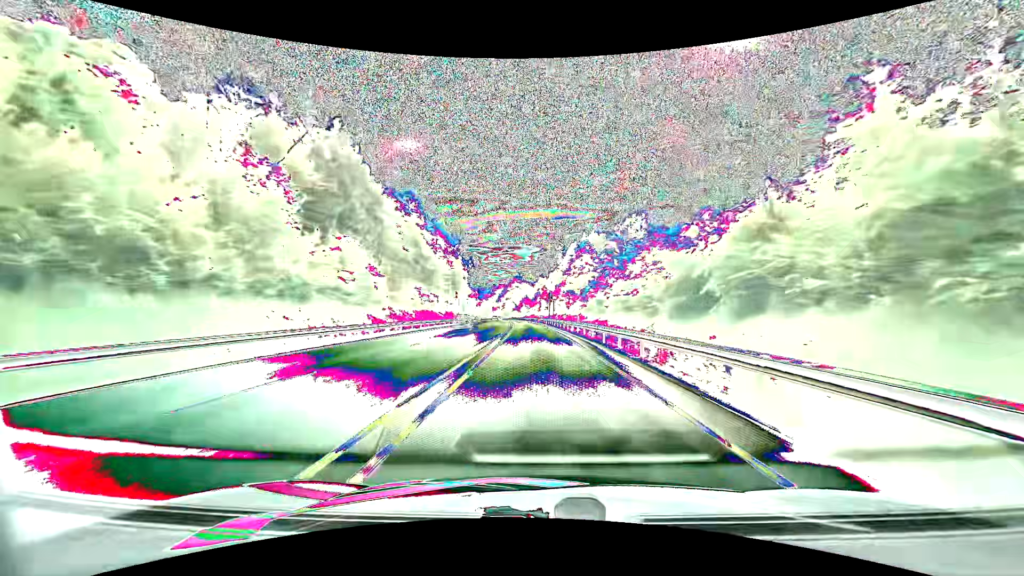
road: primary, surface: asphalt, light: Day
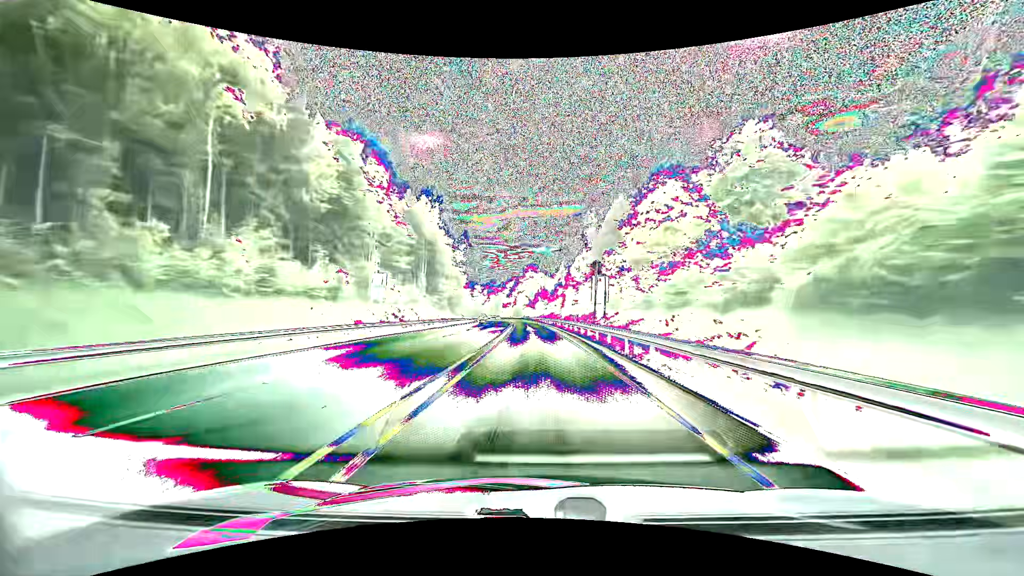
(-0.8, +49.8) m; -2°
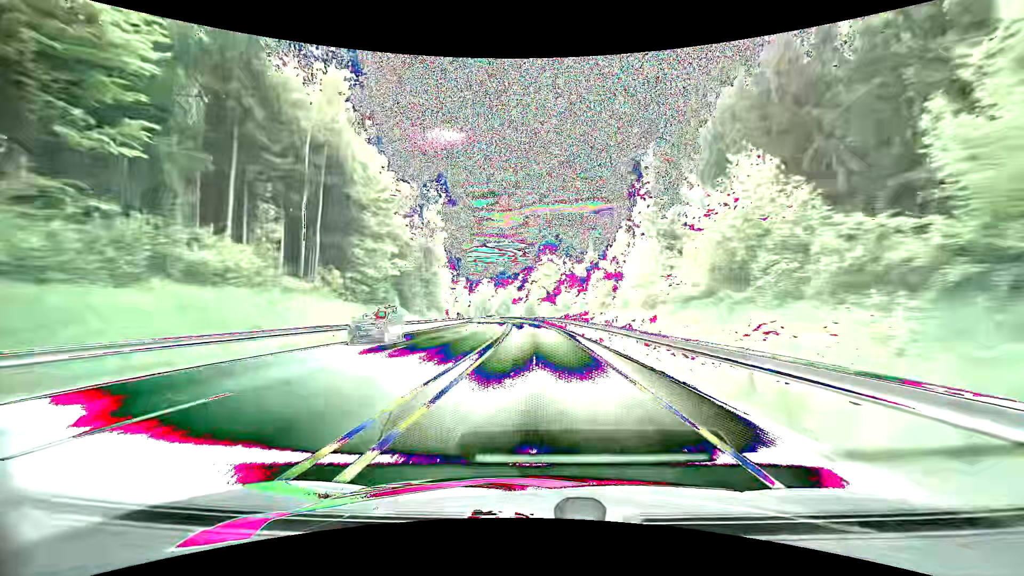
(-0.8, +49.9) m; -2°
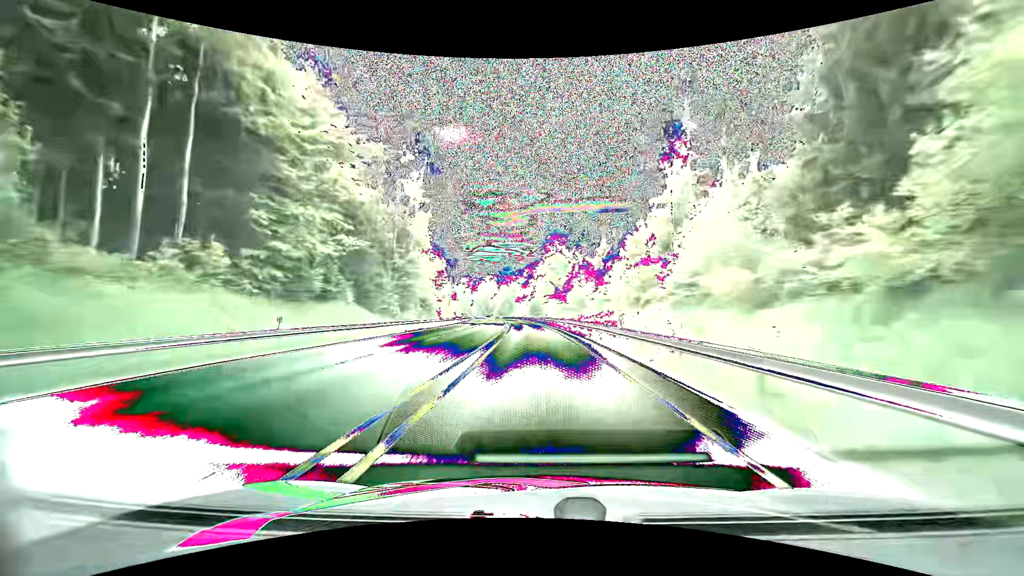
(-0.1, +16.5) m; -1°
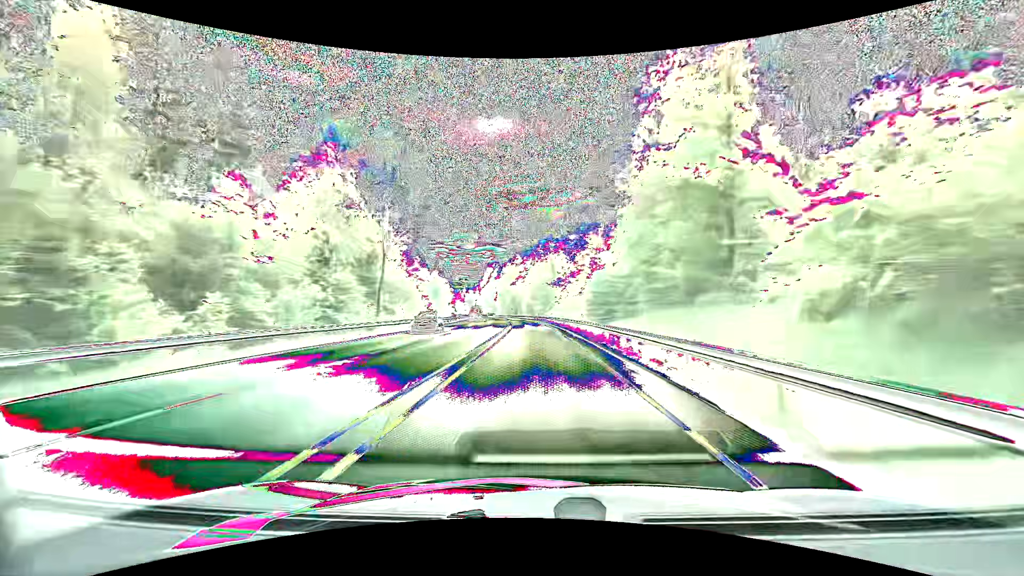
(-3.1, +80.6) m; -5°
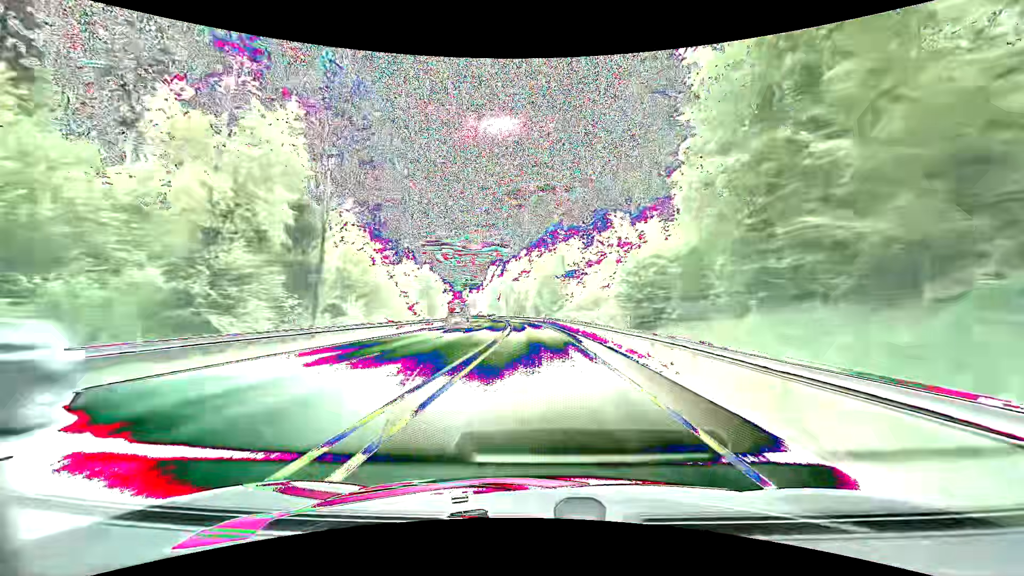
(-0.1, +15.8) m; -1°
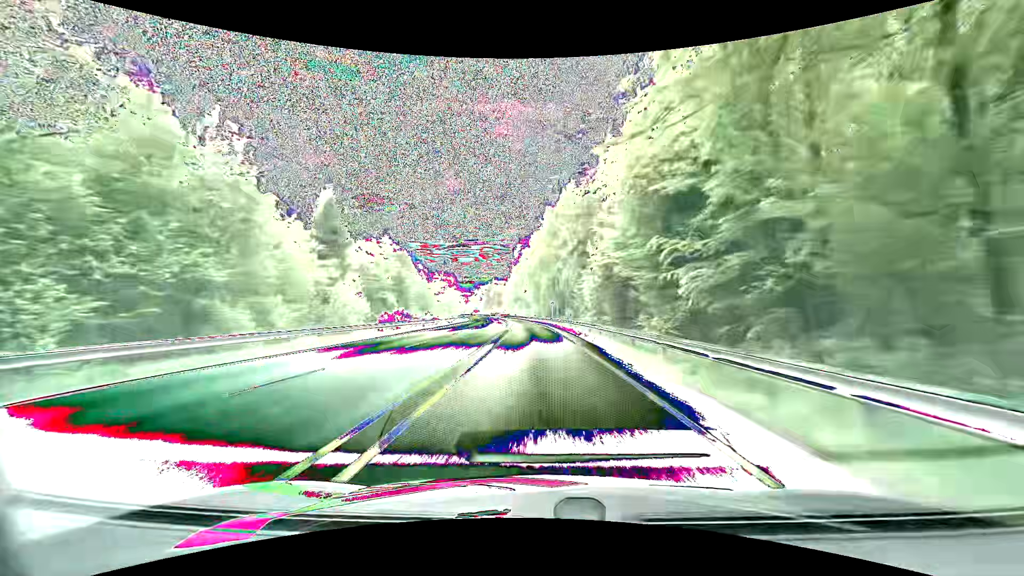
(-2.9, +77.5) m; -5°
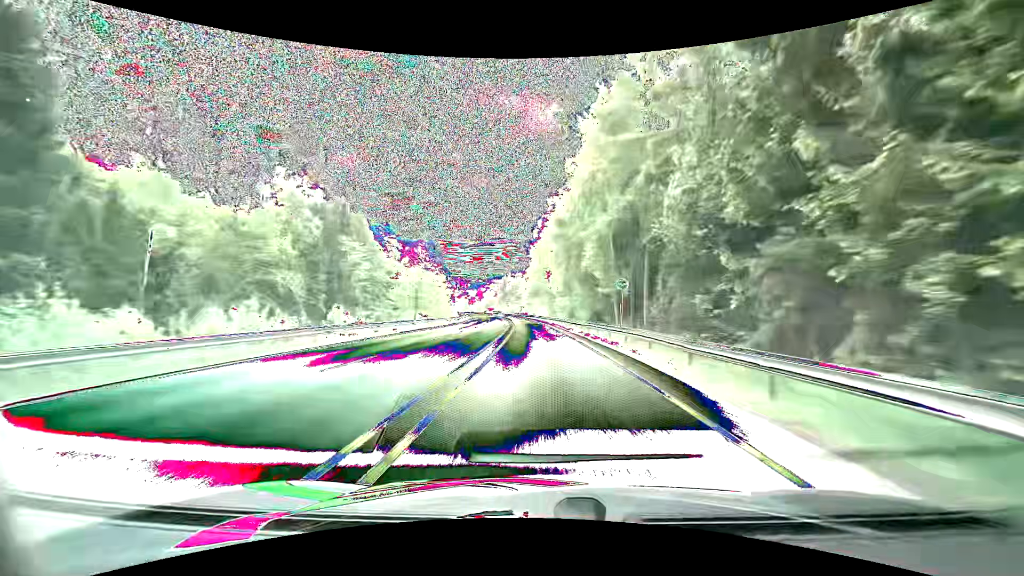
(-1.0, +45.4) m; -3°
(0, +10) (0, +20) (0, +30) (-1, +40) (-1, +50) (-2, +60) (-2, +70) (-3, +80) (-3, +90) (-4, +100) m
